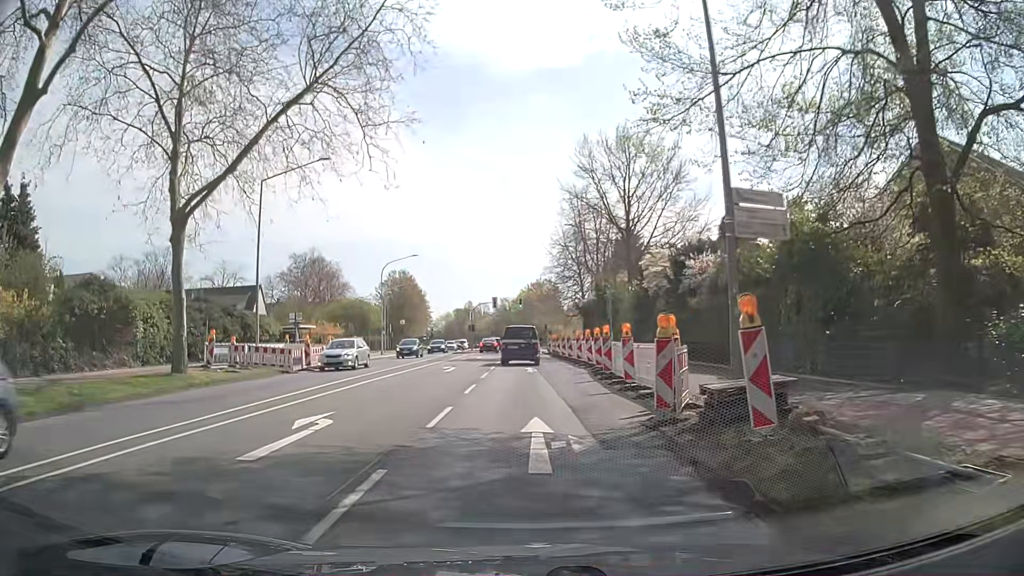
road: secondary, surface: asphalt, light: Day
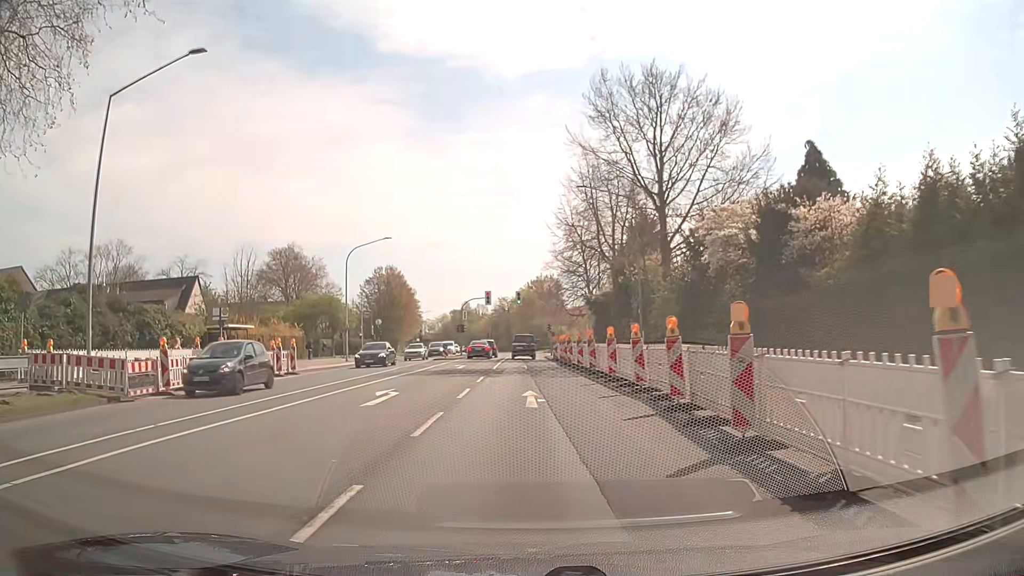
(-0.2, +13.5) m; -2°
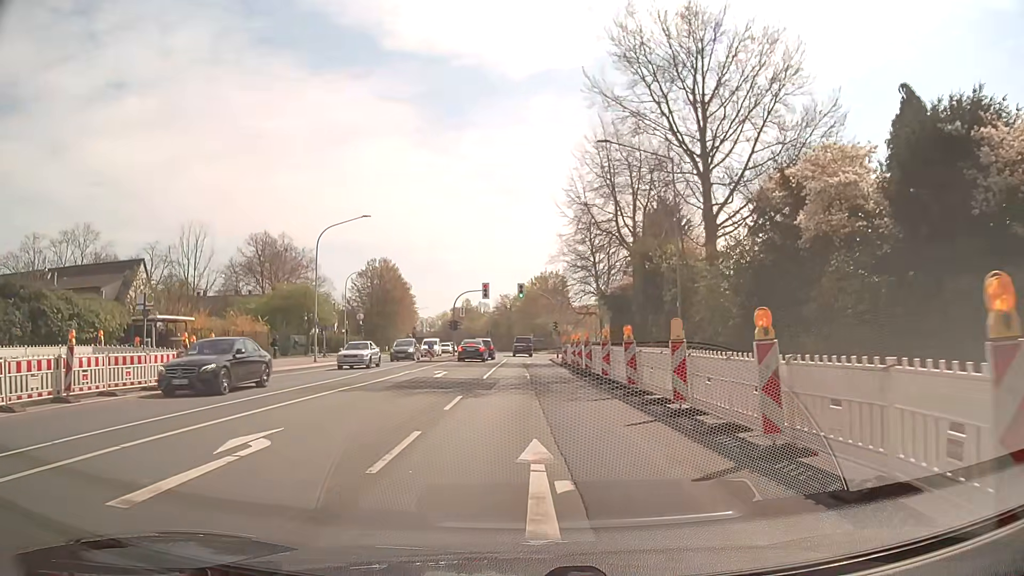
(+0.1, +9.0) m; 0°
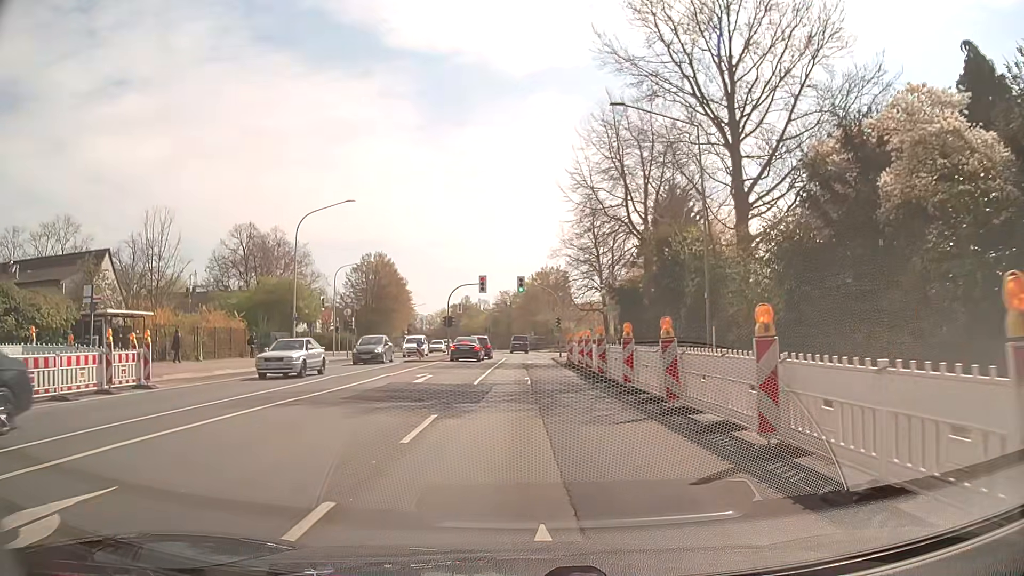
(0.0, +4.5) m; 0°
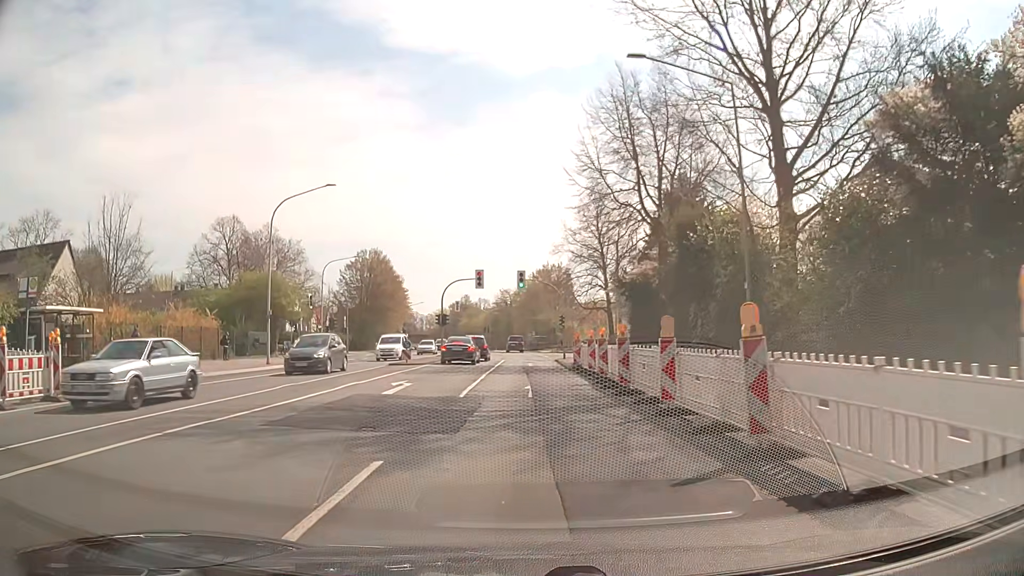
(0.0, +4.5) m; 0°
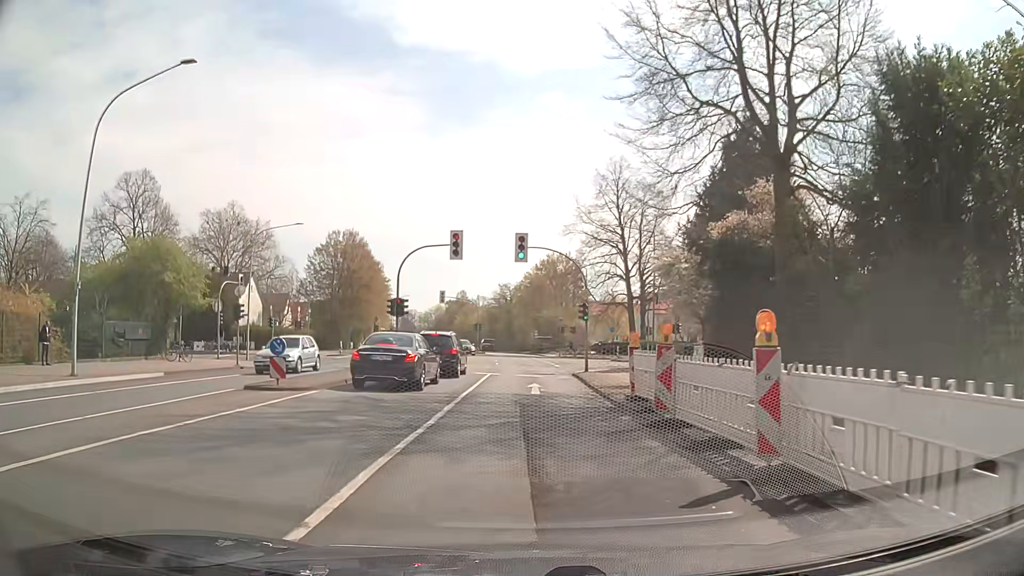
(0.0, +18.1) m; 0°
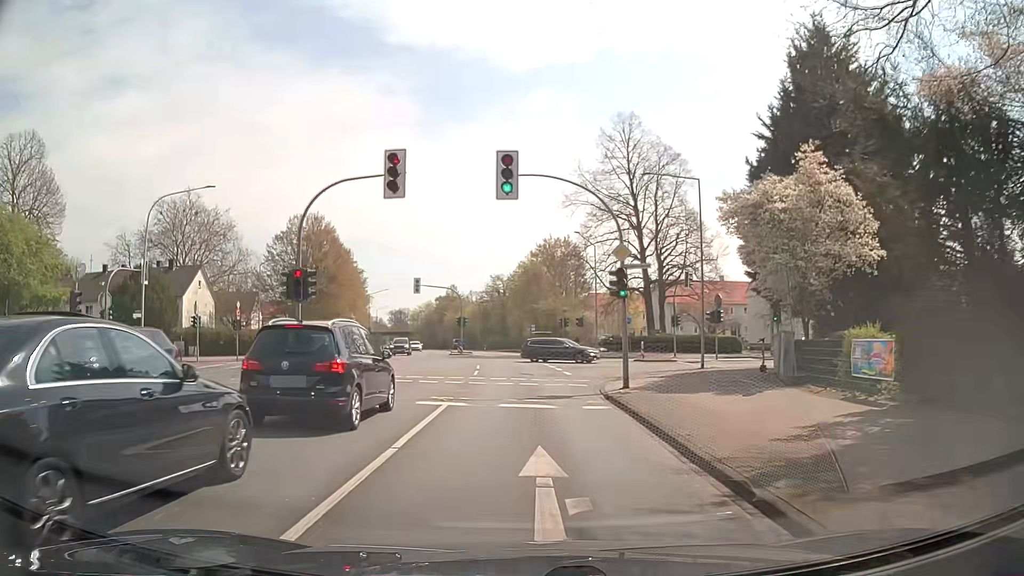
(0.0, +14.0) m; +1°
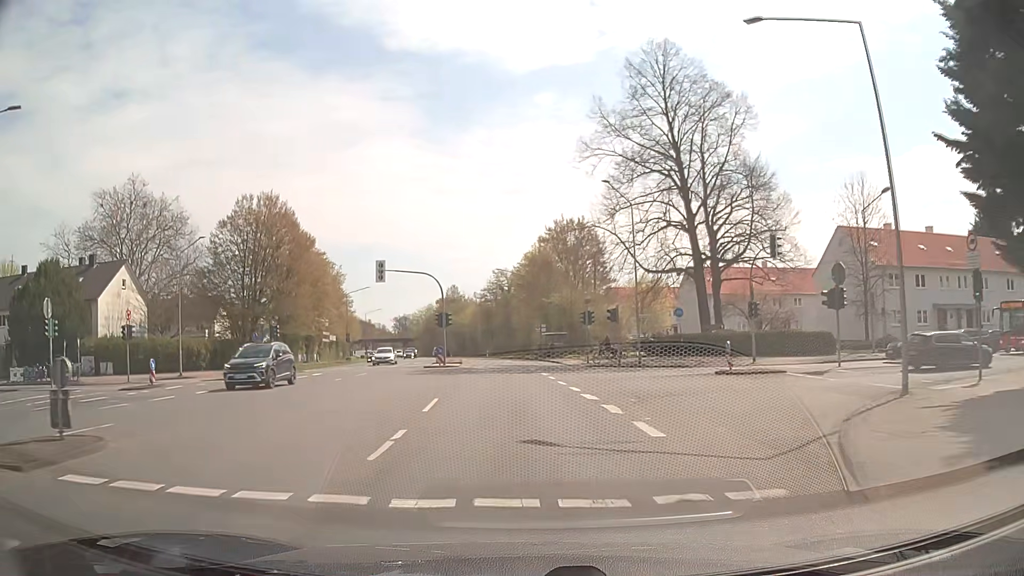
(-0.2, +17.8) m; -2°
(0, +10) (0, +20) (-1, +30) (-2, +40) (-2, +50) (-3, +60) (-5, +70) (-6, +80) (-8, +90) (-10, +99) m
